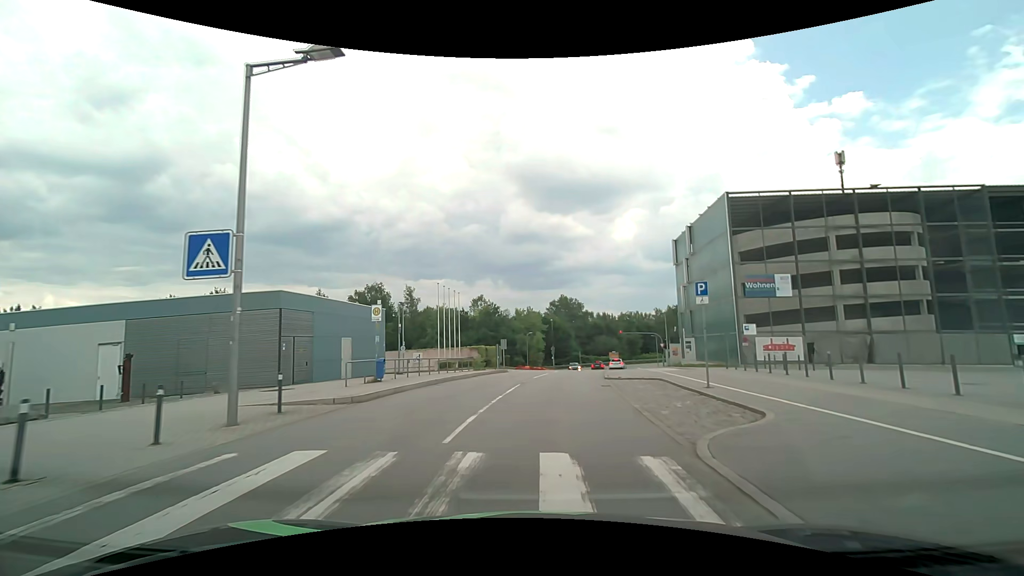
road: residential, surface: asphalt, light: Day
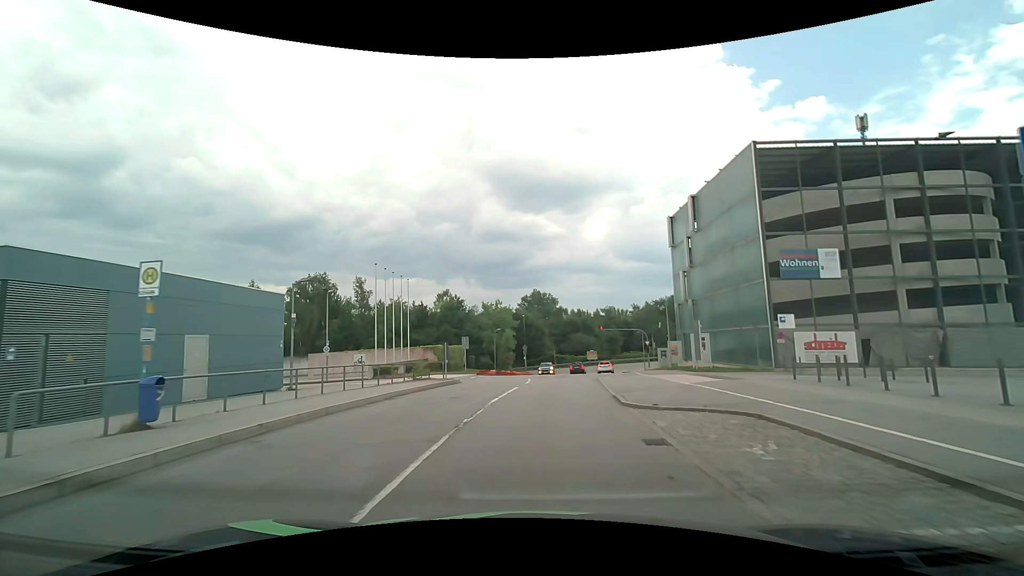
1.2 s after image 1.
(+0.3, +10.7) m; +3°
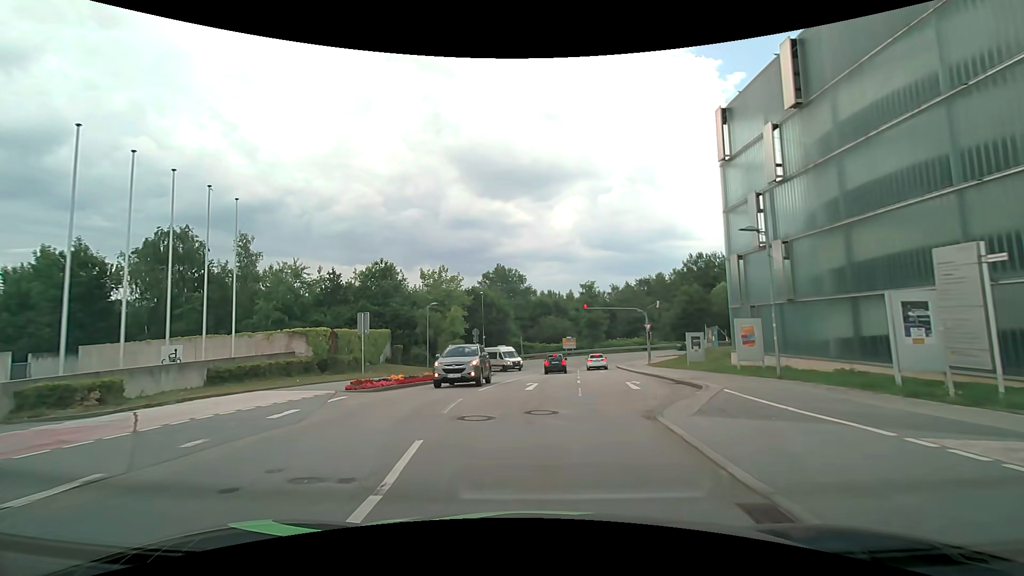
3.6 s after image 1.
(+0.9, +21.1) m; +4°
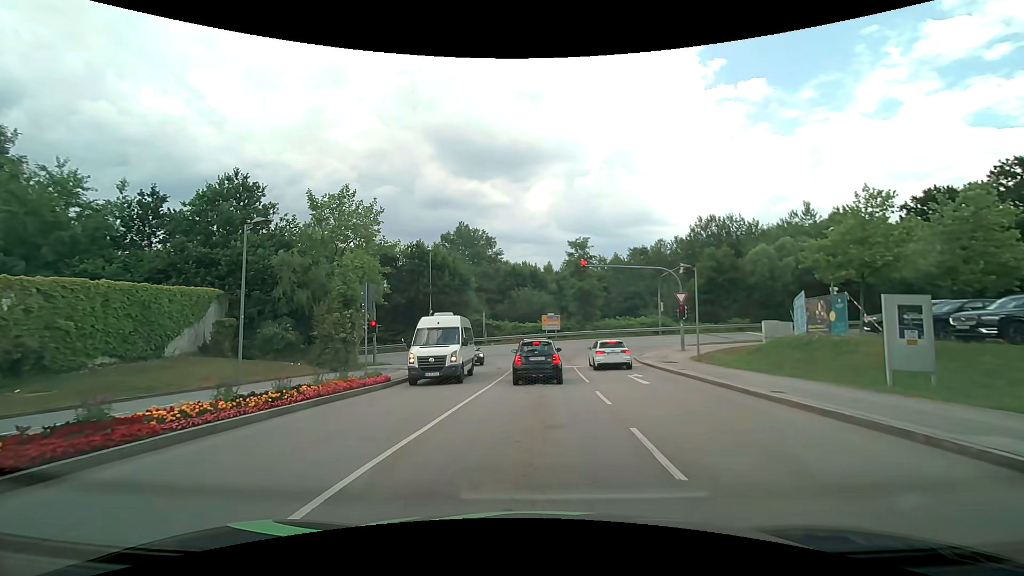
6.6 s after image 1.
(+0.5, +20.6) m; +3°
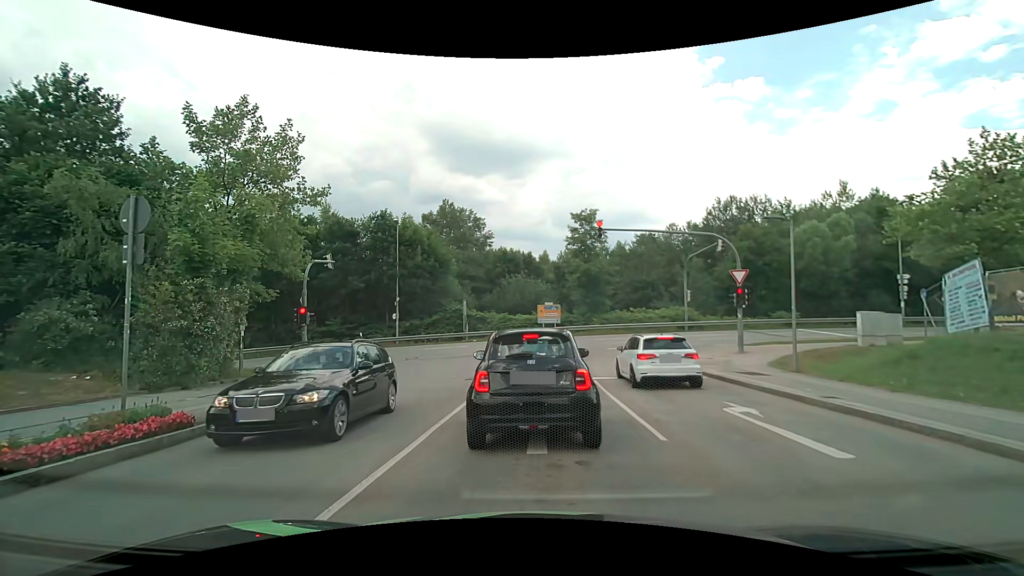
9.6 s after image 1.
(+0.1, +10.0) m; 0°
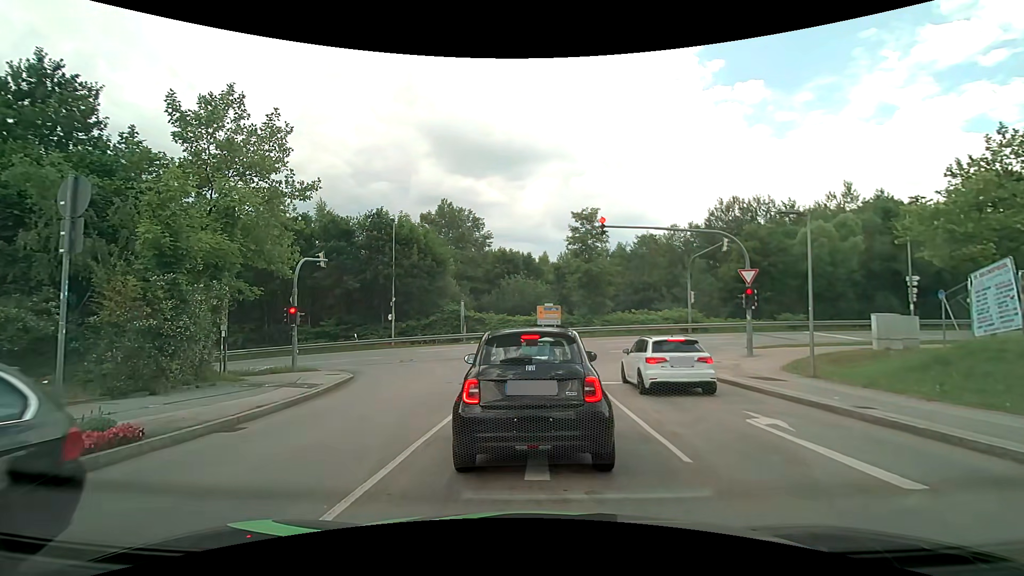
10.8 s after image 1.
(0.0, +0.9) m; 0°
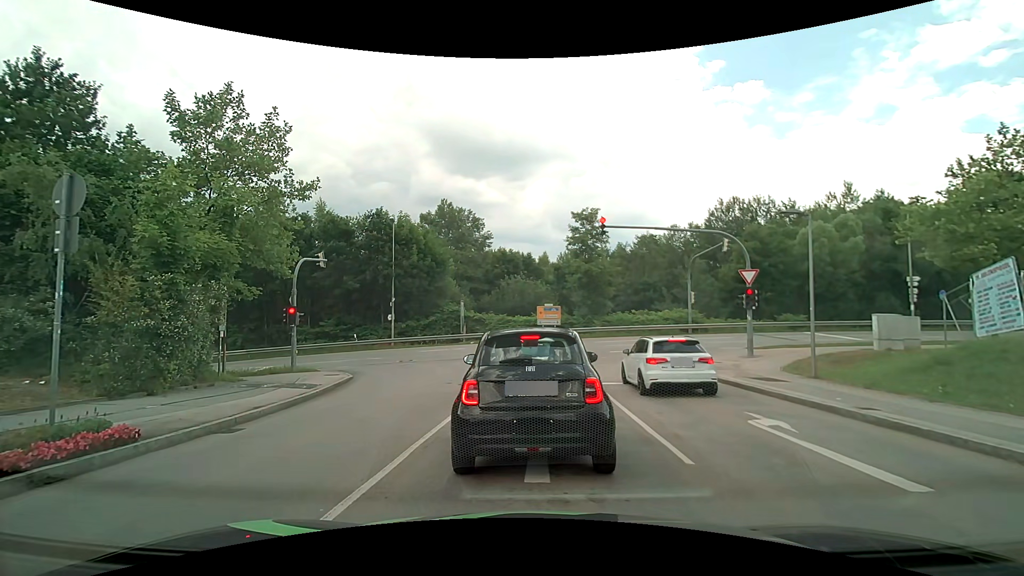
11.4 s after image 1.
(0.0, +0.1) m; 0°
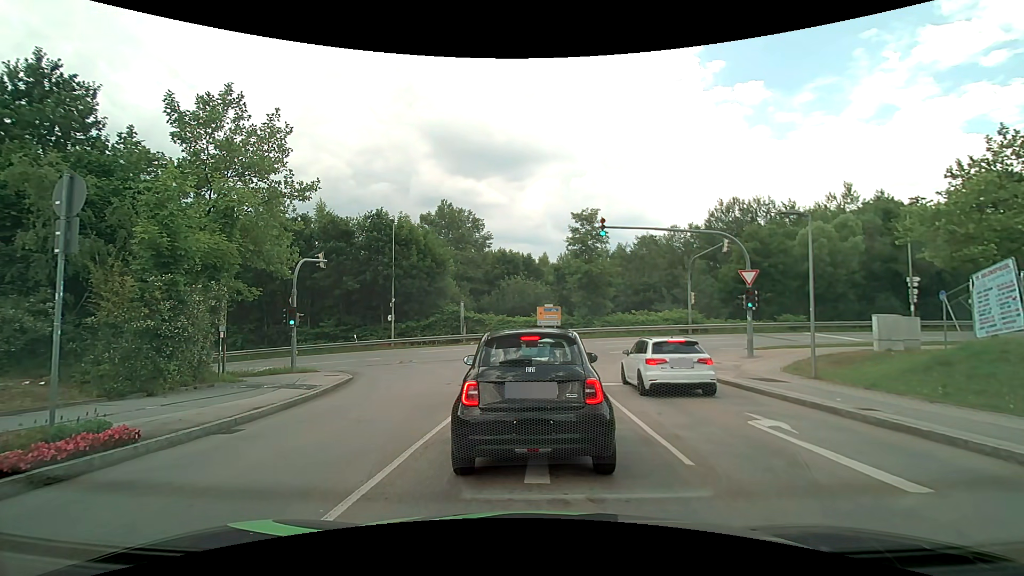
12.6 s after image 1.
(0.0, 0.0) m; 0°
(0, +10) (0, +20) (-2, +30) (-9, +36) (-19, +38) (-29, +38) (-39, +37) (-49, +37) (-59, +36) (-69, +35) m
